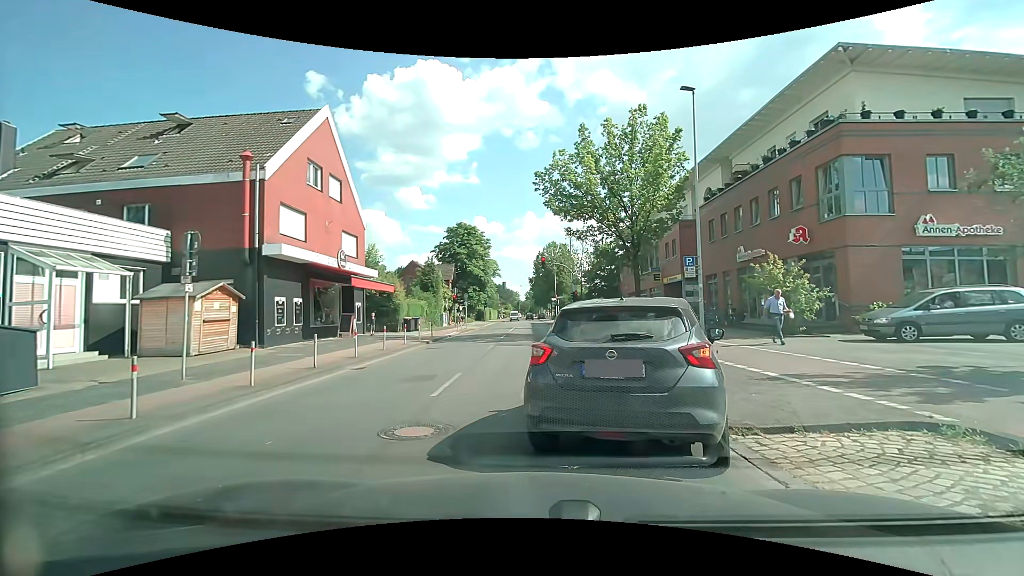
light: Day
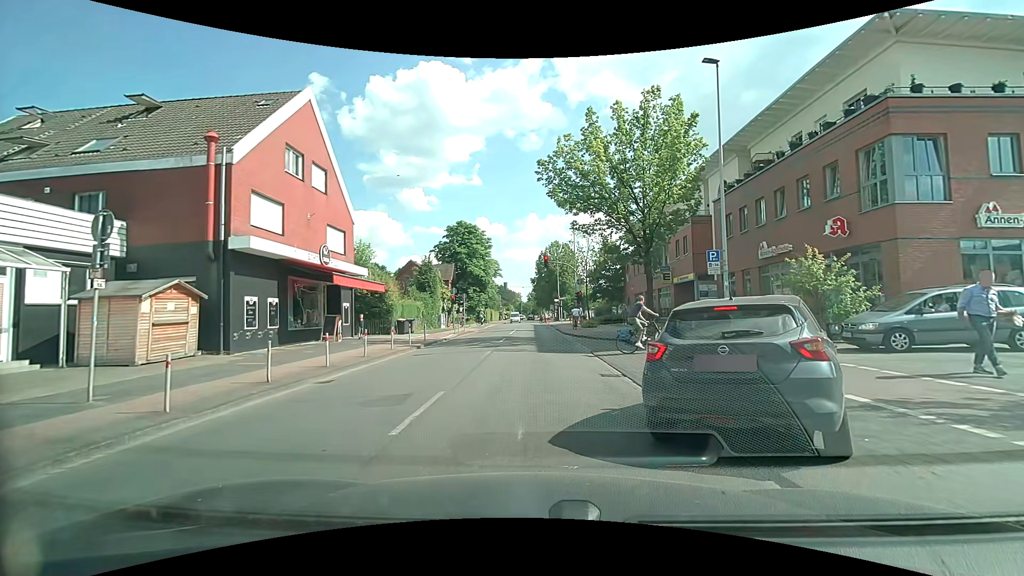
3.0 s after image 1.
(0.0, +2.5) m; 0°
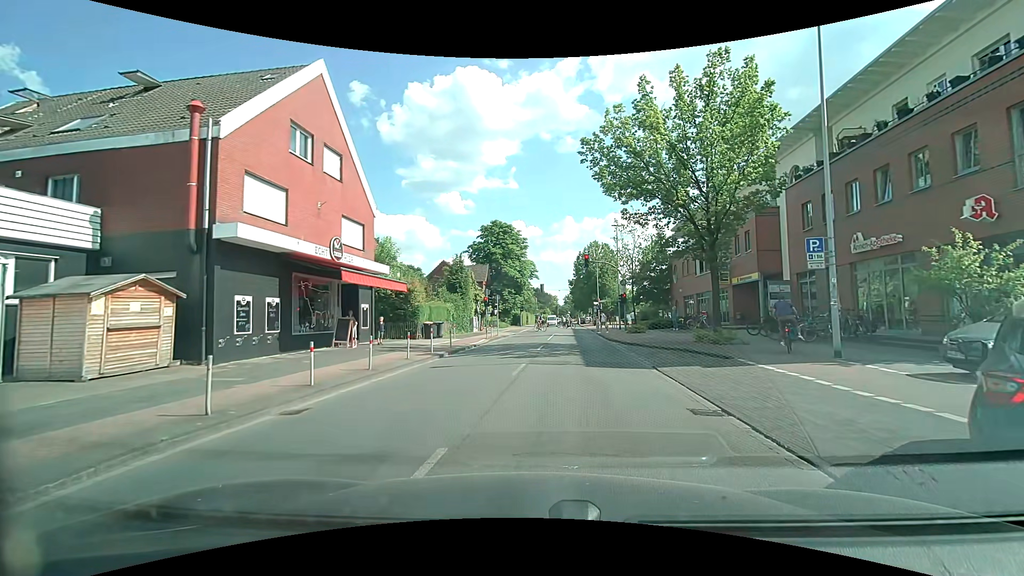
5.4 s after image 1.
(-0.2, +3.6) m; -5°
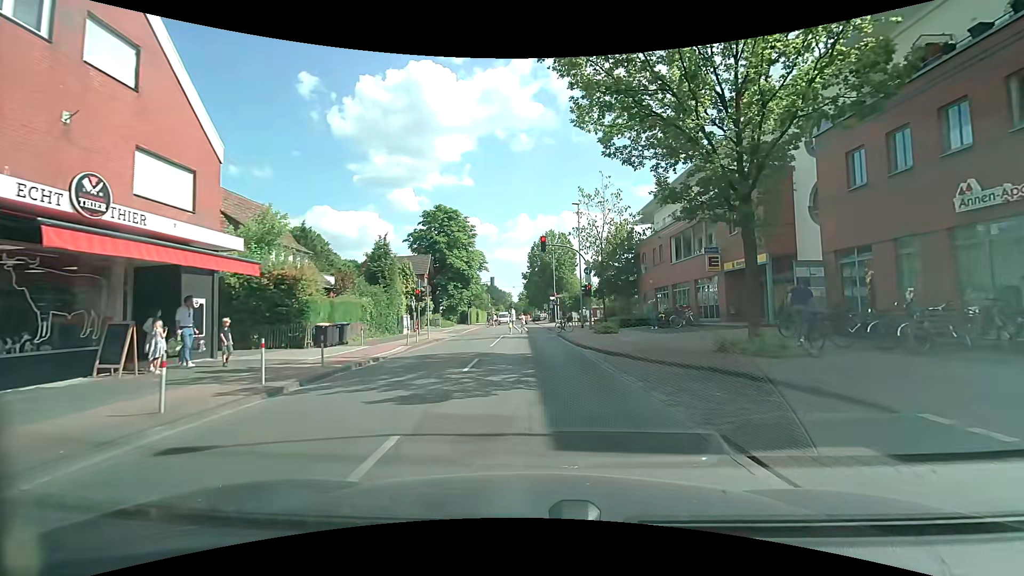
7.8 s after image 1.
(+0.4, +9.1) m; +4°
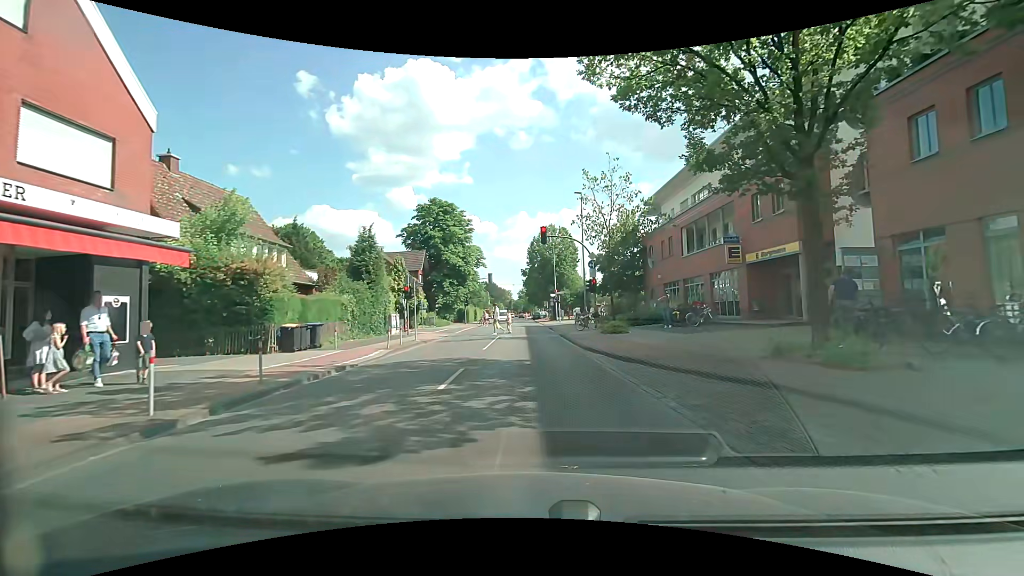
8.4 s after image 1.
(0.0, +3.1) m; 0°
(0, +10) (0, +20) (-1, +30) (-1, +40) (-1, +50) (-1, +60) (-2, +70) (-2, +80) (-2, +90) (-3, +100) m
